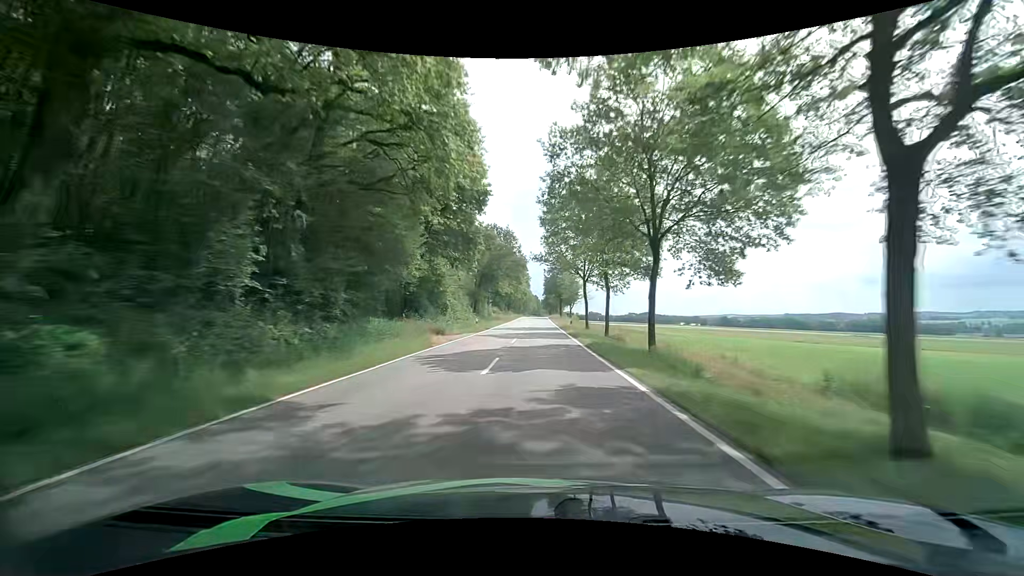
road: tertiary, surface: asphalt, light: Day
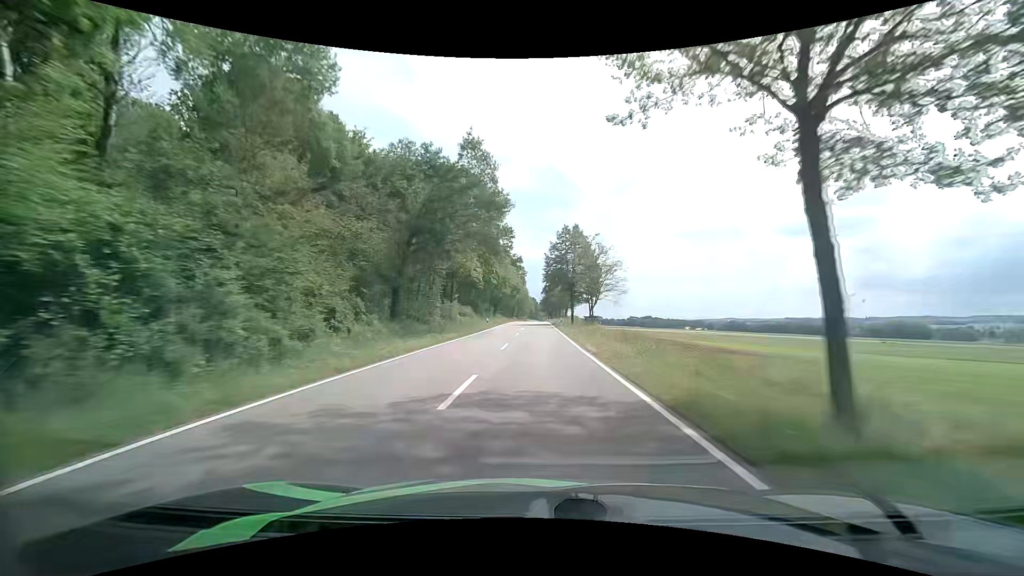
(+0.2, +41.5) m; +1°
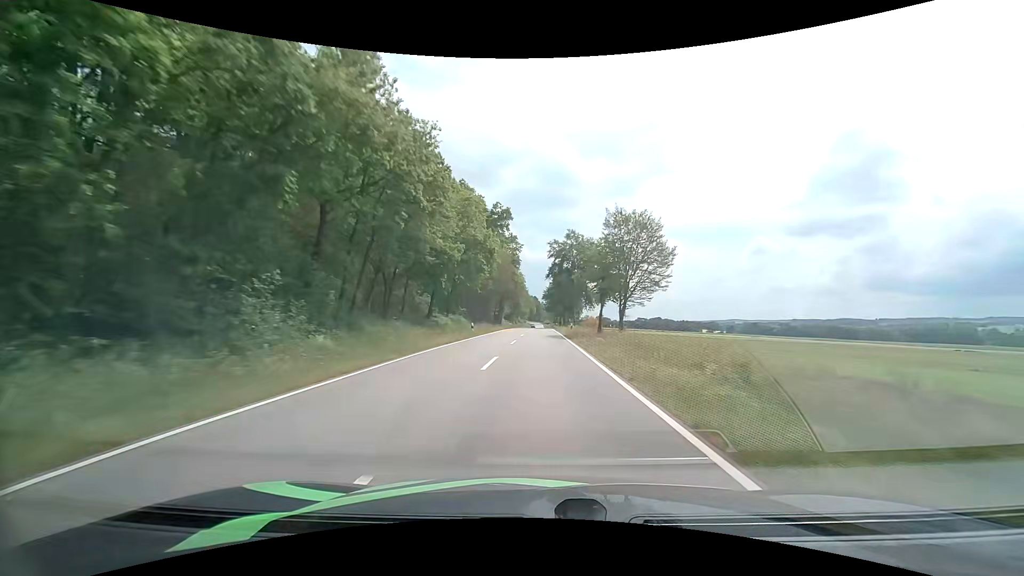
(-0.2, +69.1) m; 0°
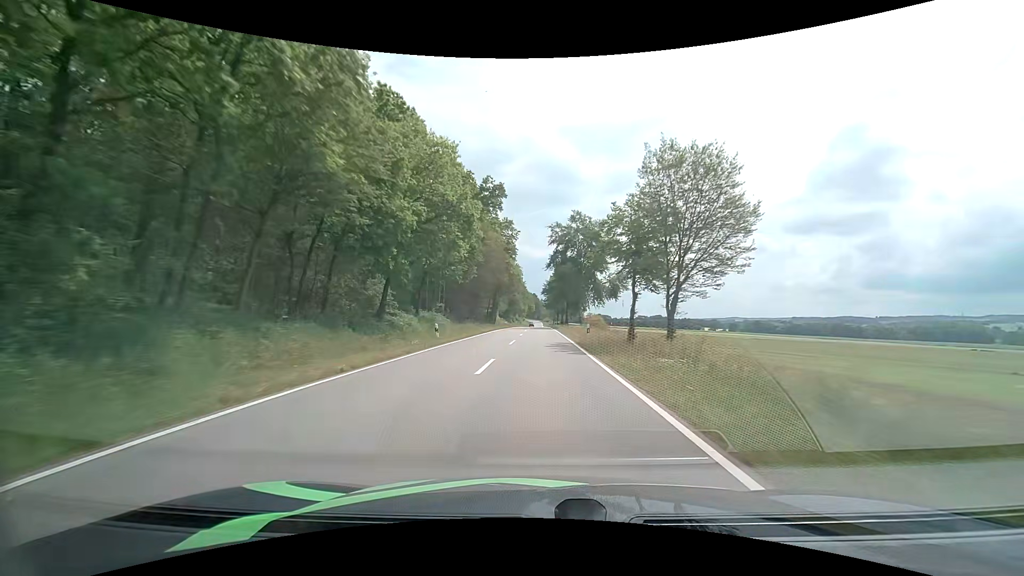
(0.0, +13.7) m; 0°
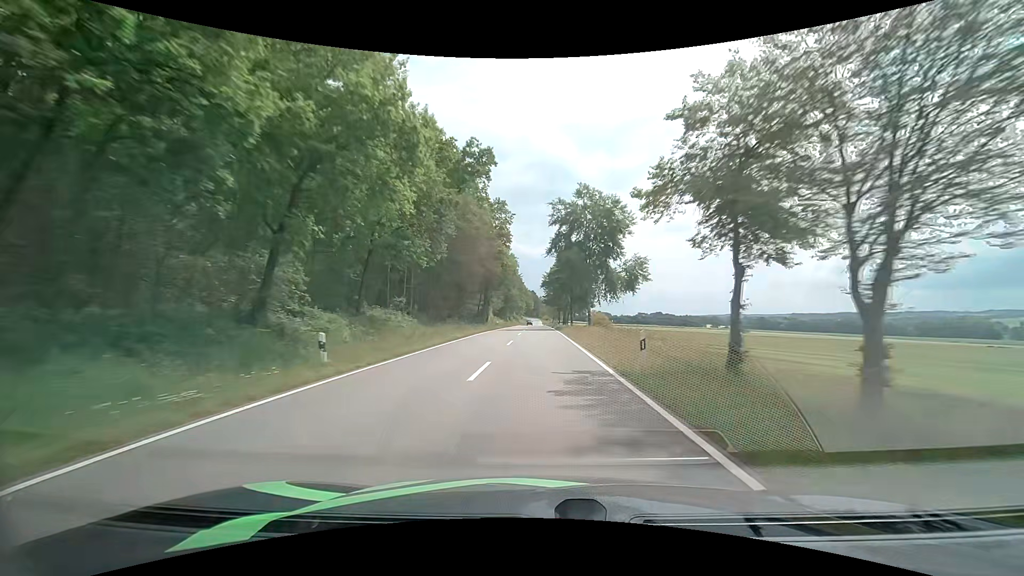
(0.0, +13.6) m; 0°
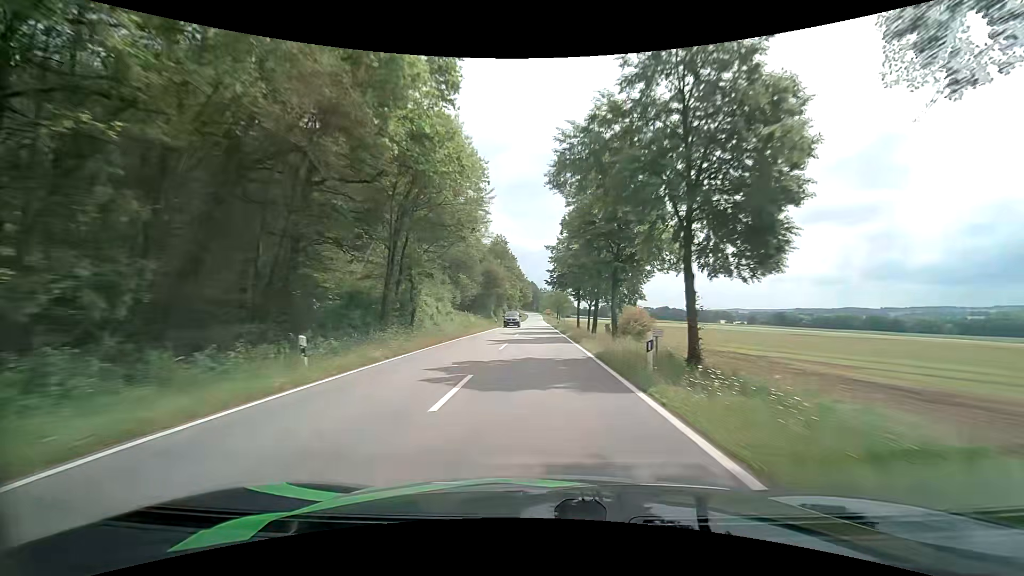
(-0.1, +53.0) m; 0°
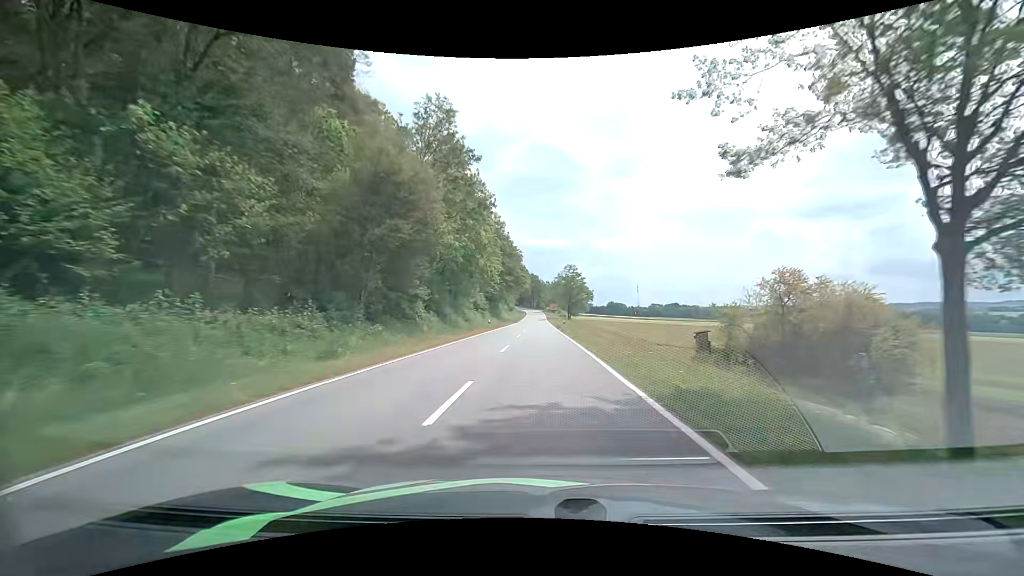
(+0.1, +62.9) m; 0°
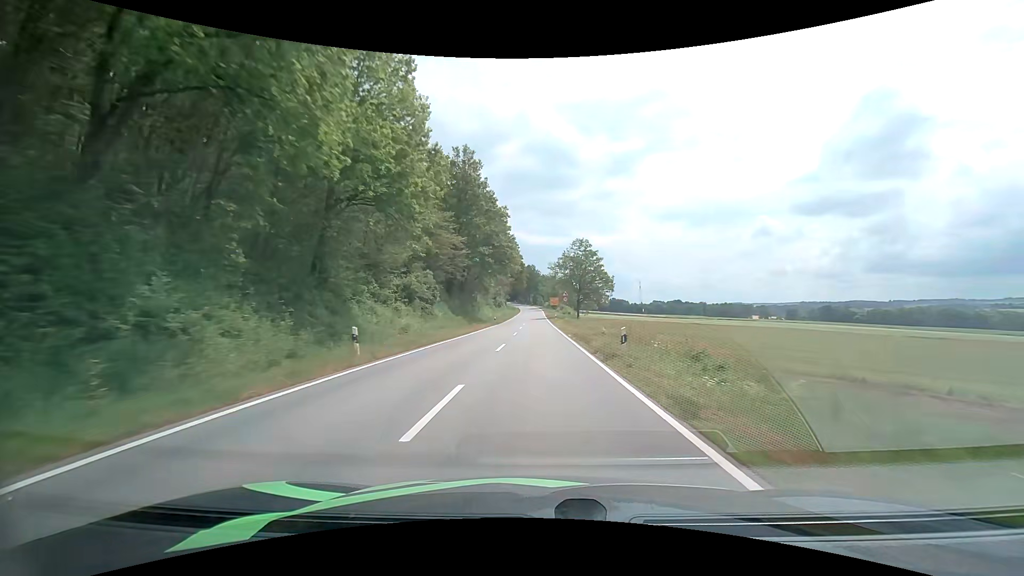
(0.0, +37.9) m; 0°
(0, +10) (0, +20) (0, +30) (0, +40) (0, +50) (0, +60) (-1, +70) (-1, +80) (-1, +90) (-1, +100) m
